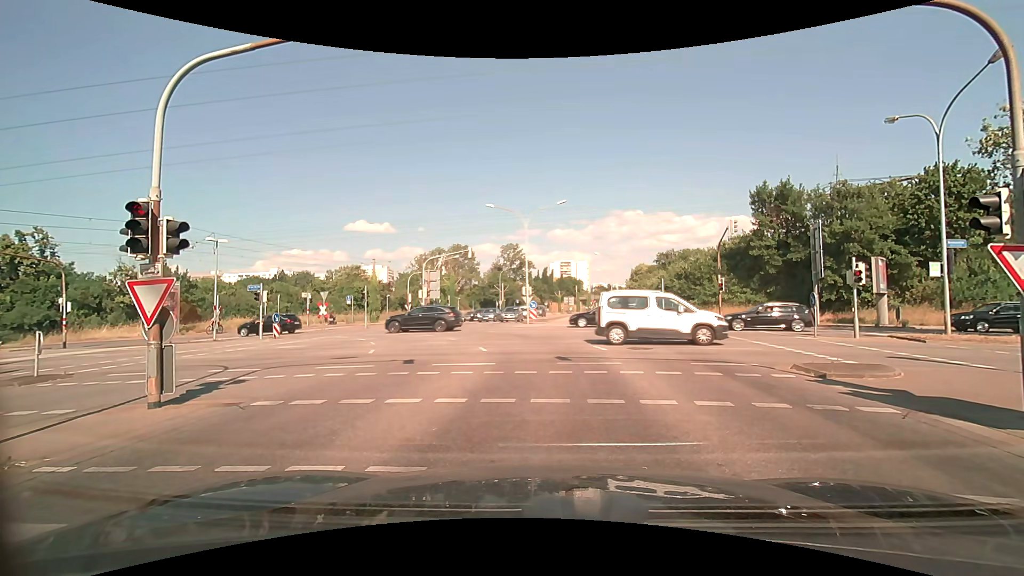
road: secondary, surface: asphalt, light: Day
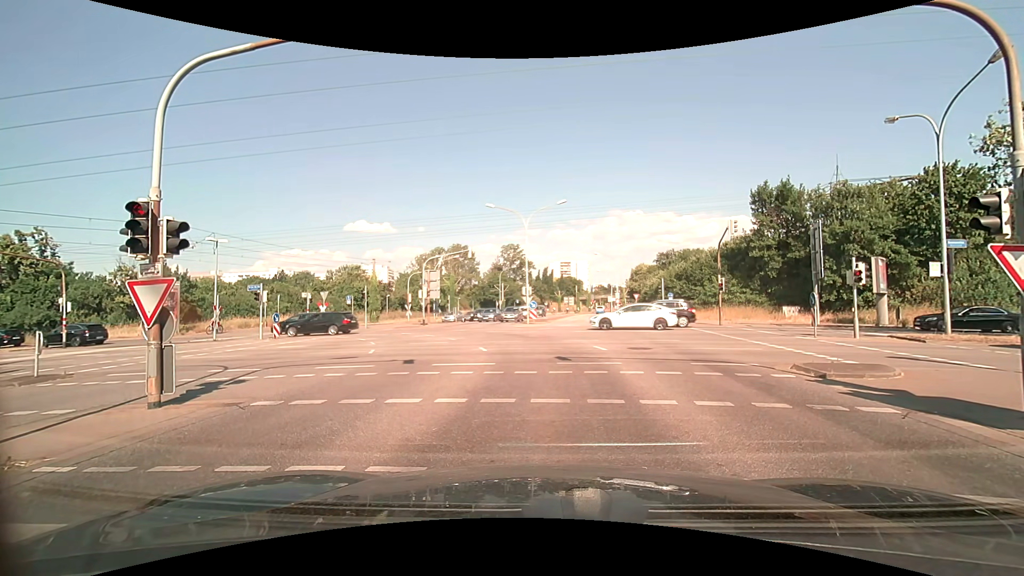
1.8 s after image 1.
(0.0, 0.0) m; 0°
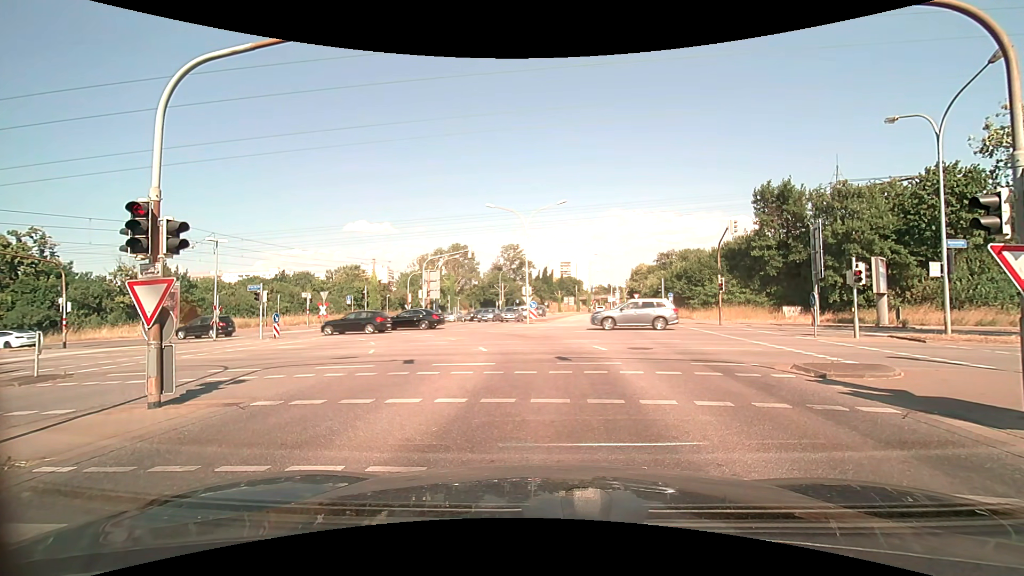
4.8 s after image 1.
(0.0, 0.0) m; 0°
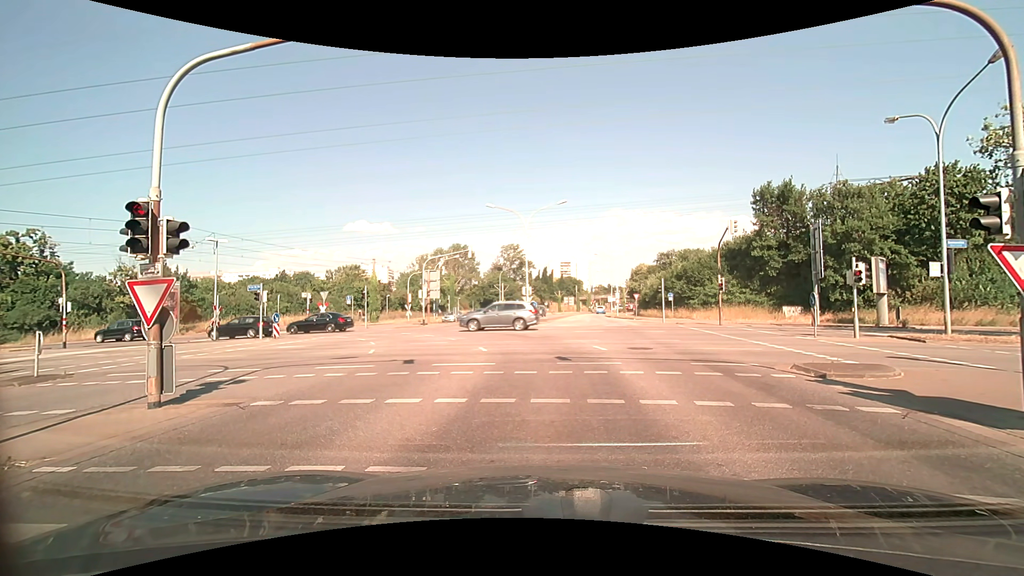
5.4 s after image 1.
(0.0, 0.0) m; 0°
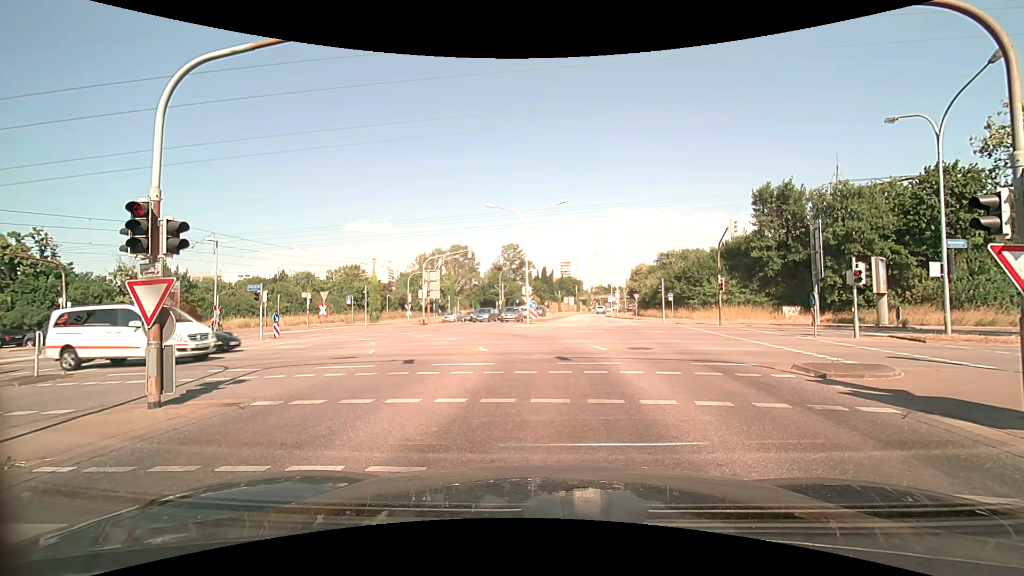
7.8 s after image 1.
(0.0, 0.0) m; 0°
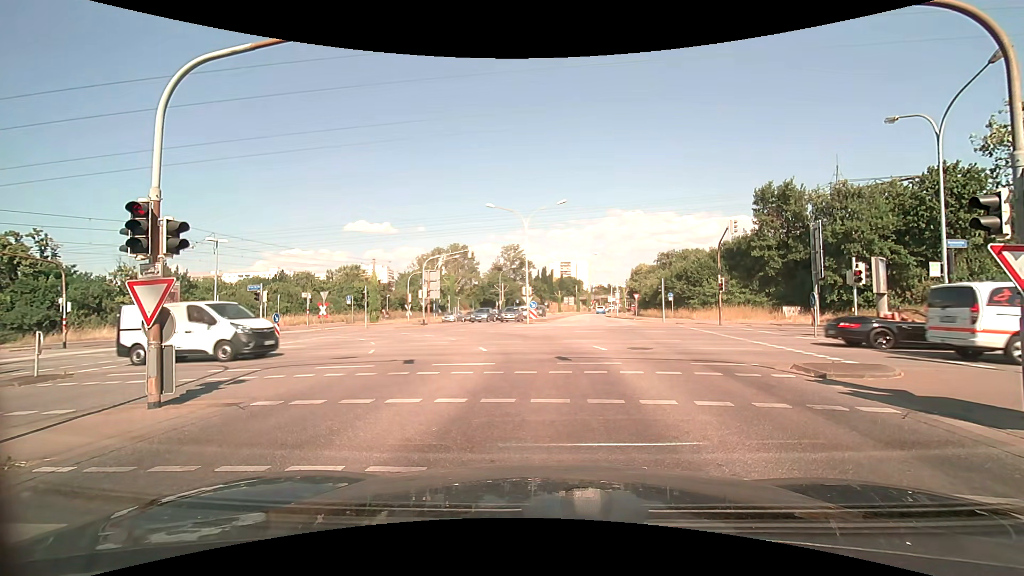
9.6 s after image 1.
(0.0, 0.0) m; 0°
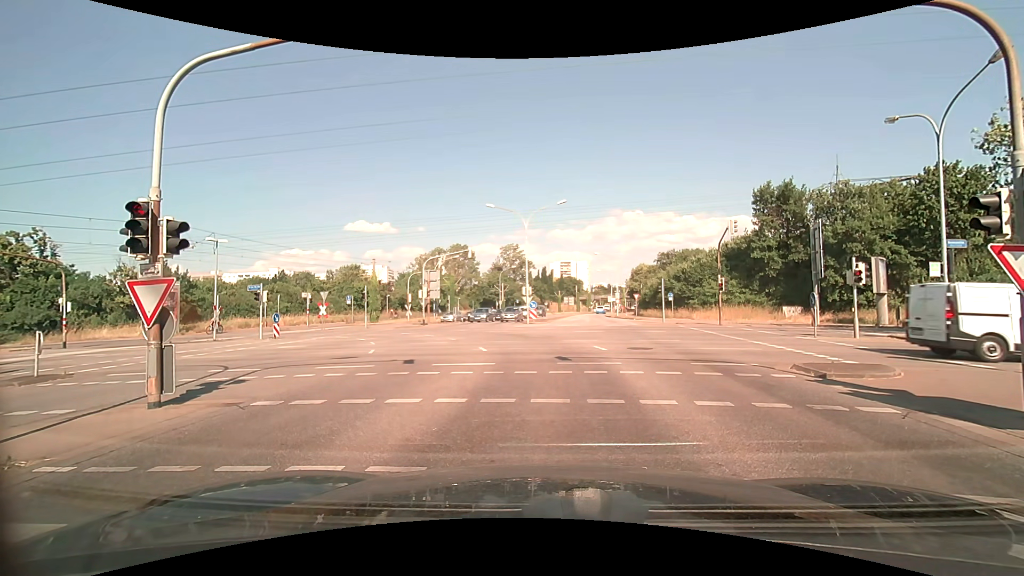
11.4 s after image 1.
(0.0, 0.0) m; 0°
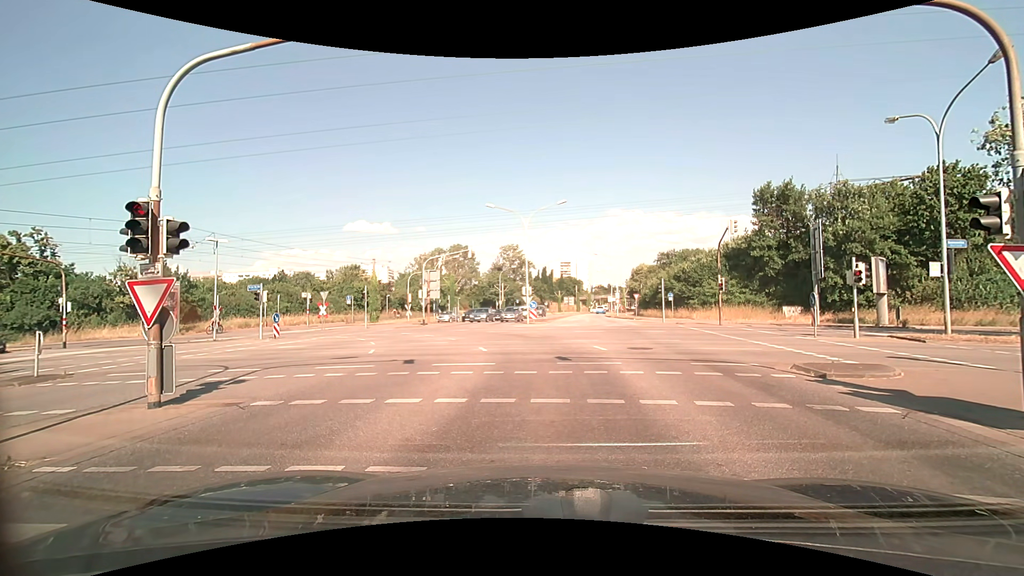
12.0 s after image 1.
(0.0, 0.0) m; 0°
(0, +10) (0, +20) (-3, +29) (-10, +36) (-20, +39) (-30, +41) (-40, +42) (-50, +44) (-59, +45) (-69, +47) m
